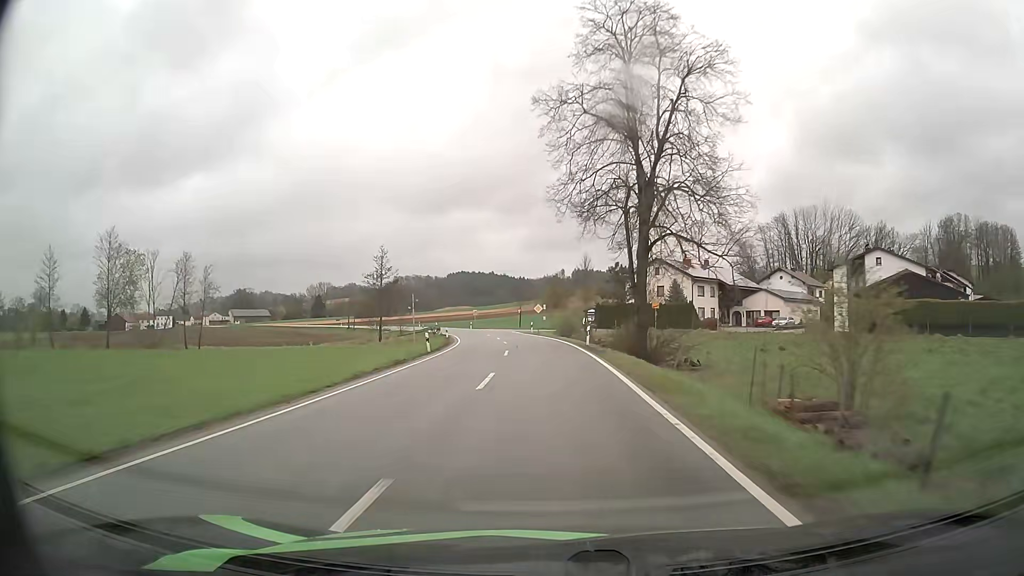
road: secondary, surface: asphalt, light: Day
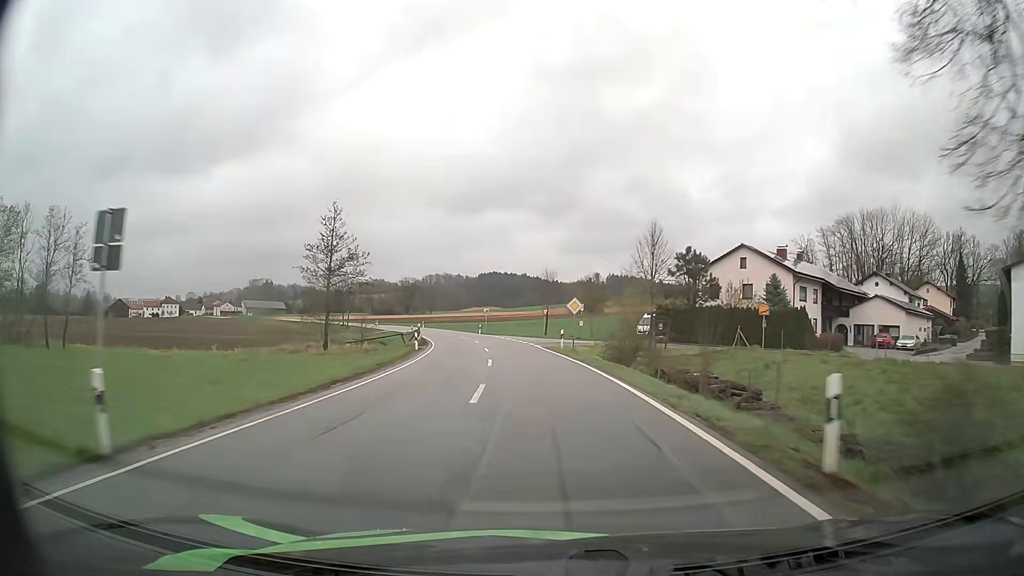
(-0.4, +25.8) m; -2°
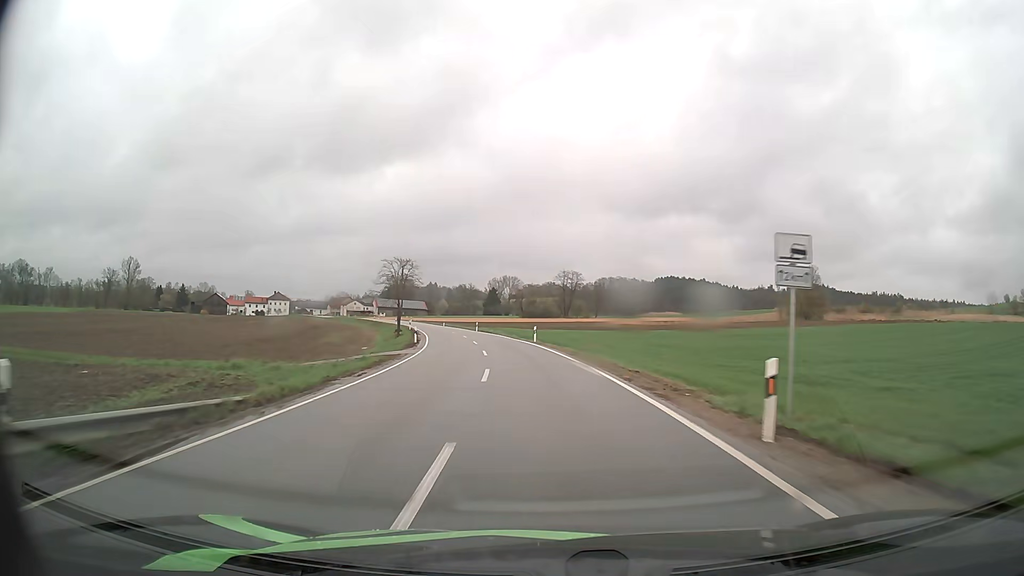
(-7.5, +63.1) m; -15°
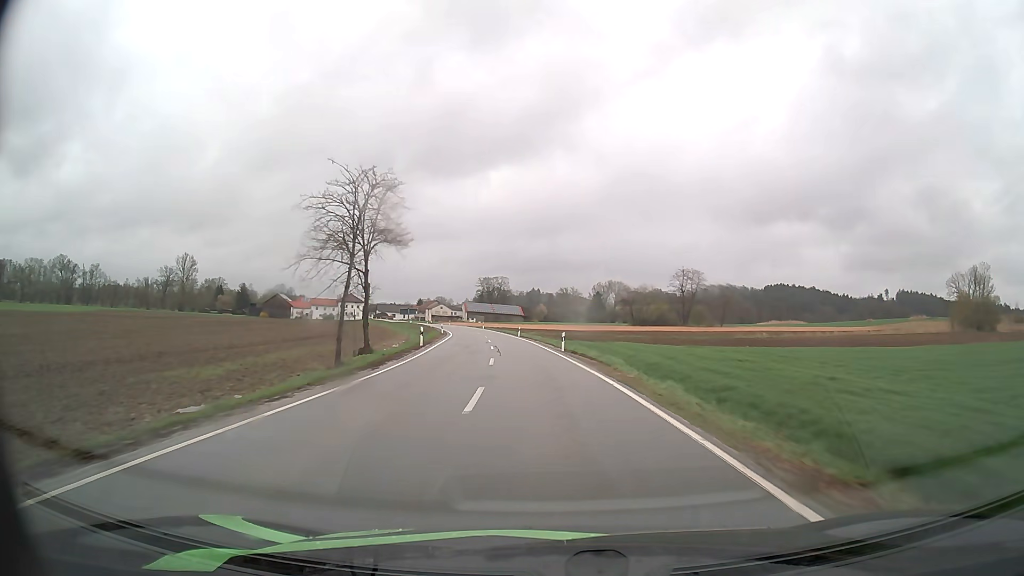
(-3.2, +39.4) m; -9°
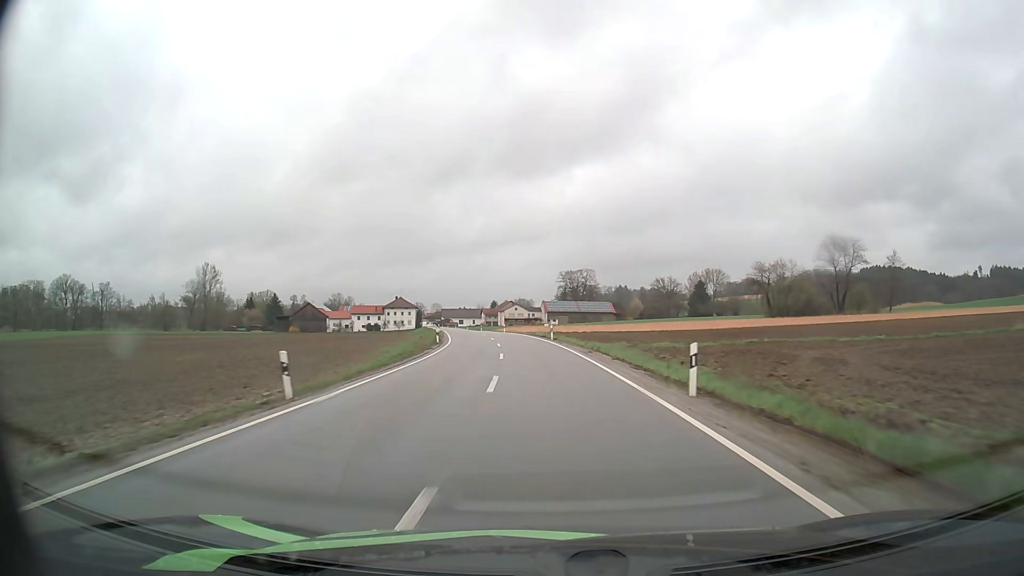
(-3.8, +54.2) m; -7°
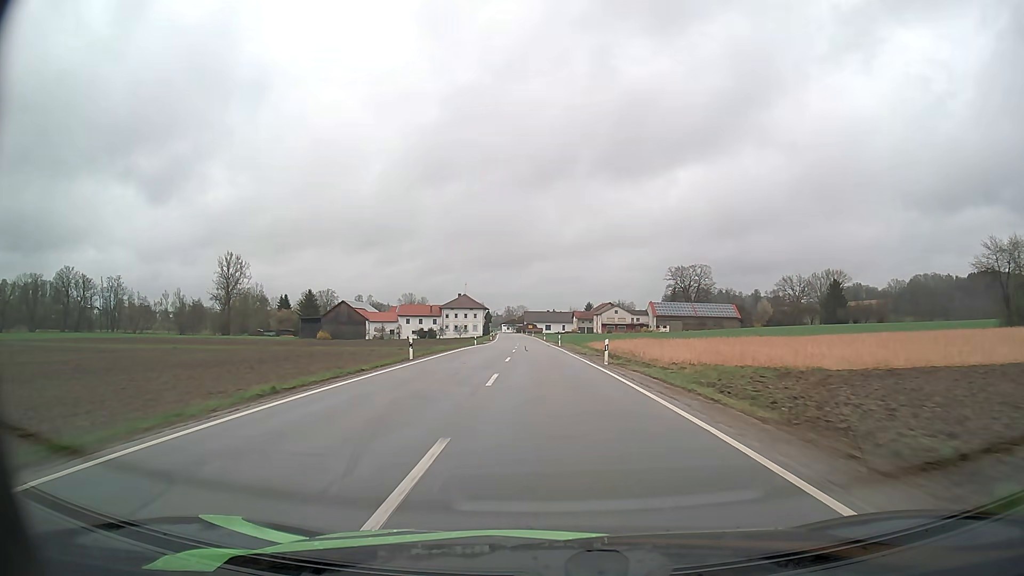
(-3.8, +55.2) m; -8°
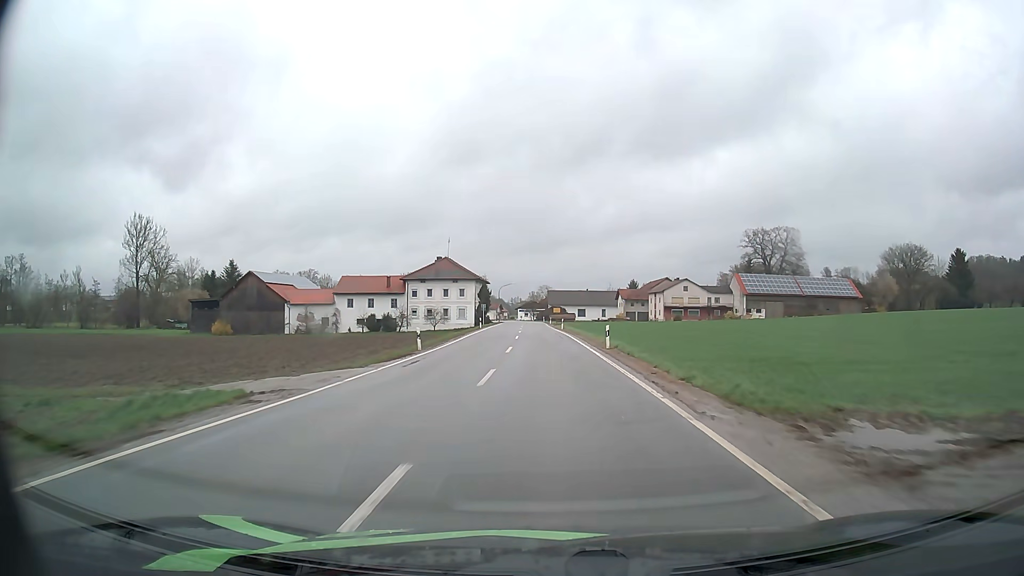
(-2.3, +69.9) m; -3°
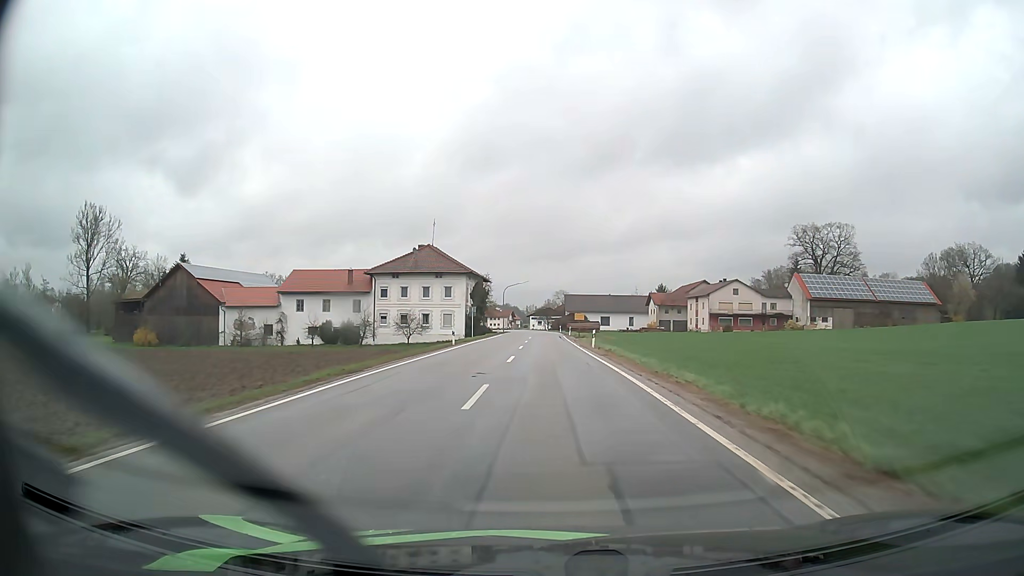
(-0.3, +26.9) m; -1°
(0, +10) (0, +20) (0, +30) (0, +40) (0, +50) (0, +60) (0, +70) (0, +80) (0, +90) (-1, +100) m
